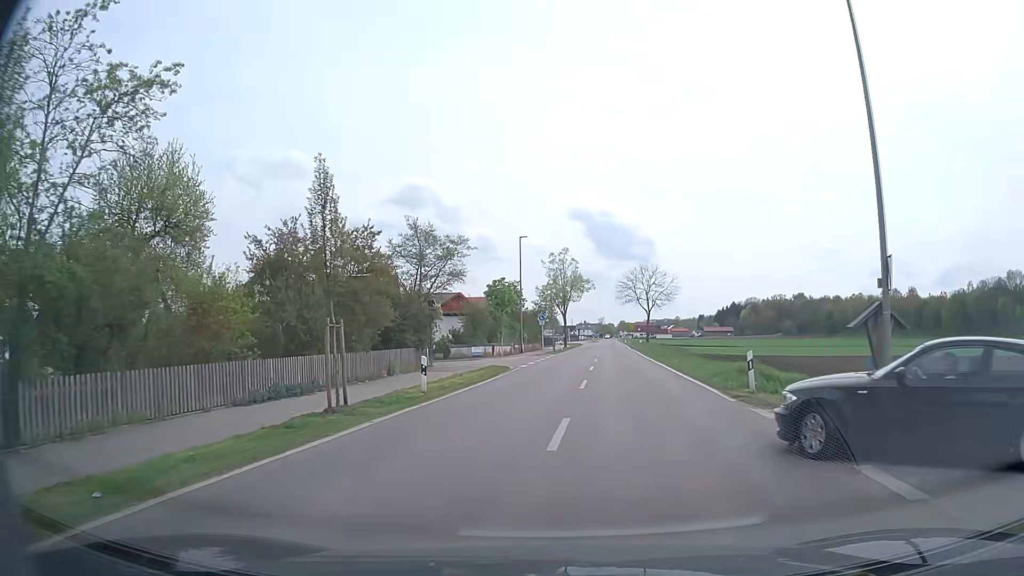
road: tertiary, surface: asphalt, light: Day
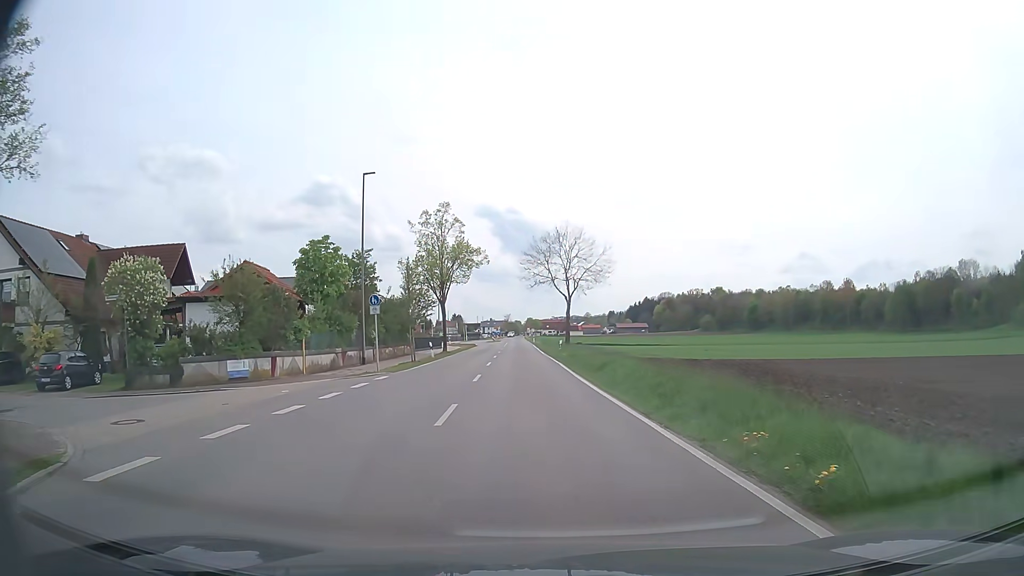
(+2.4, +24.7) m; +8°
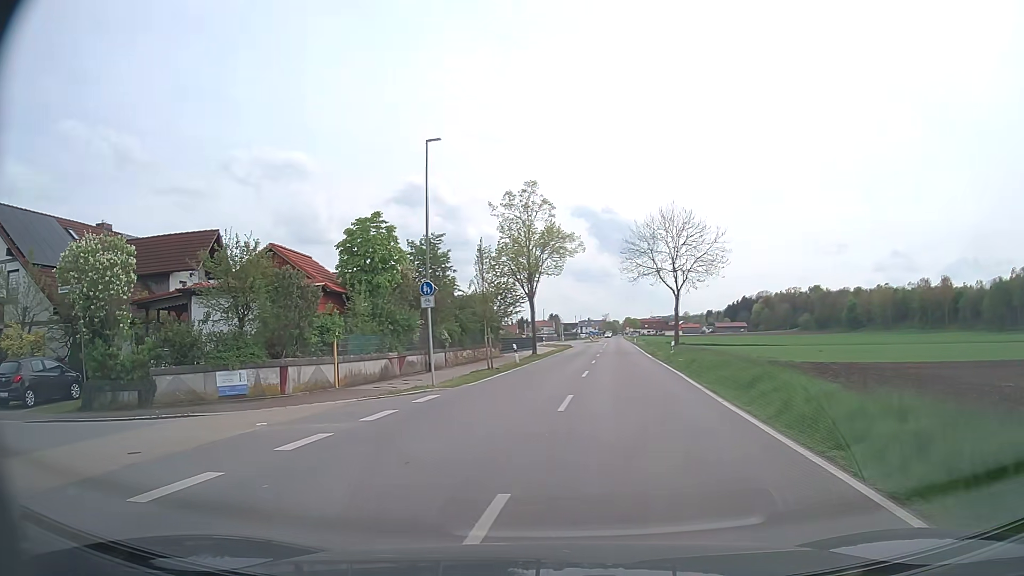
(-0.3, +6.9) m; -8°
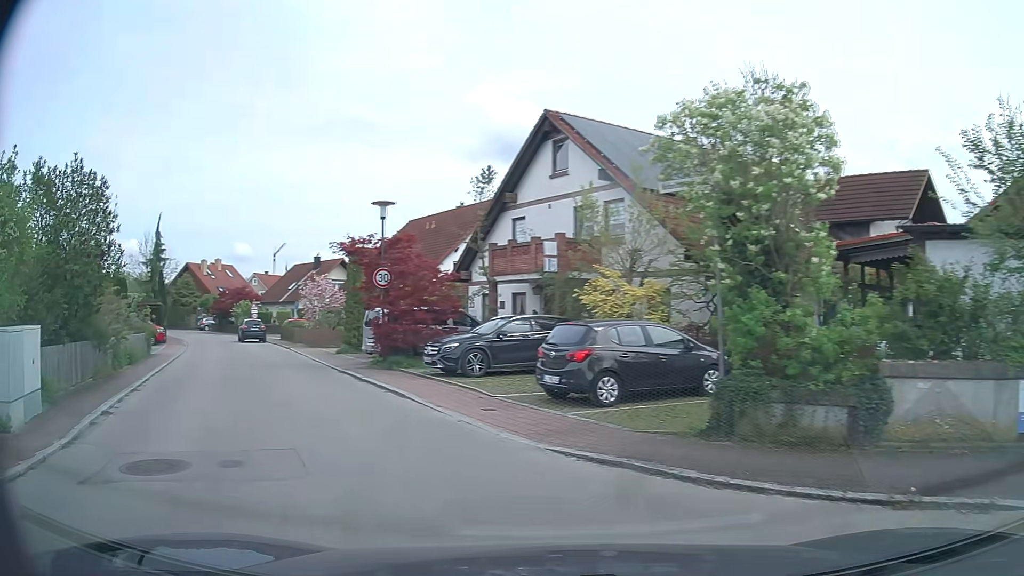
(-4.4, +8.6) m; -58°
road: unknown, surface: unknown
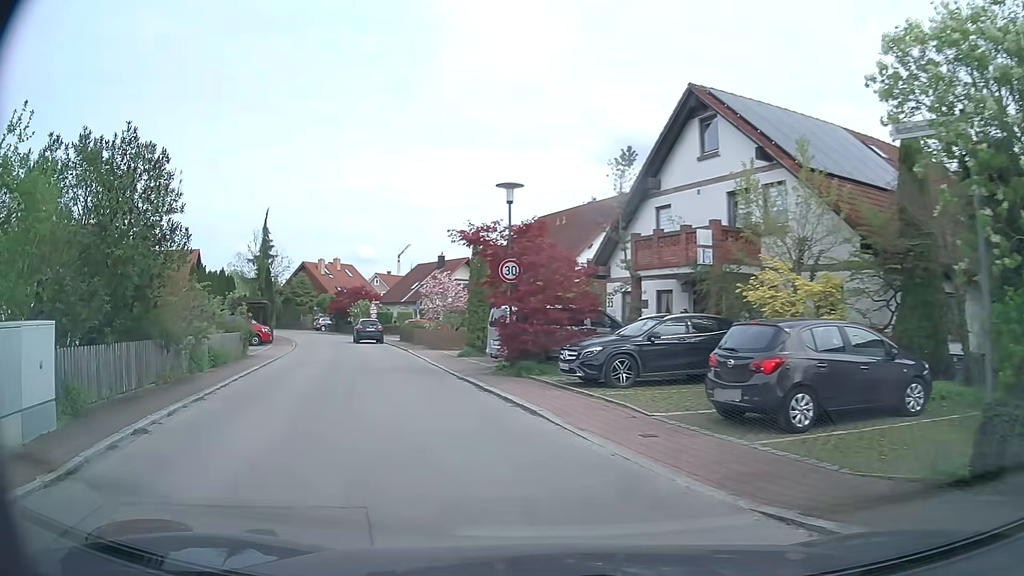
(-0.3, +2.9) m; -10°
